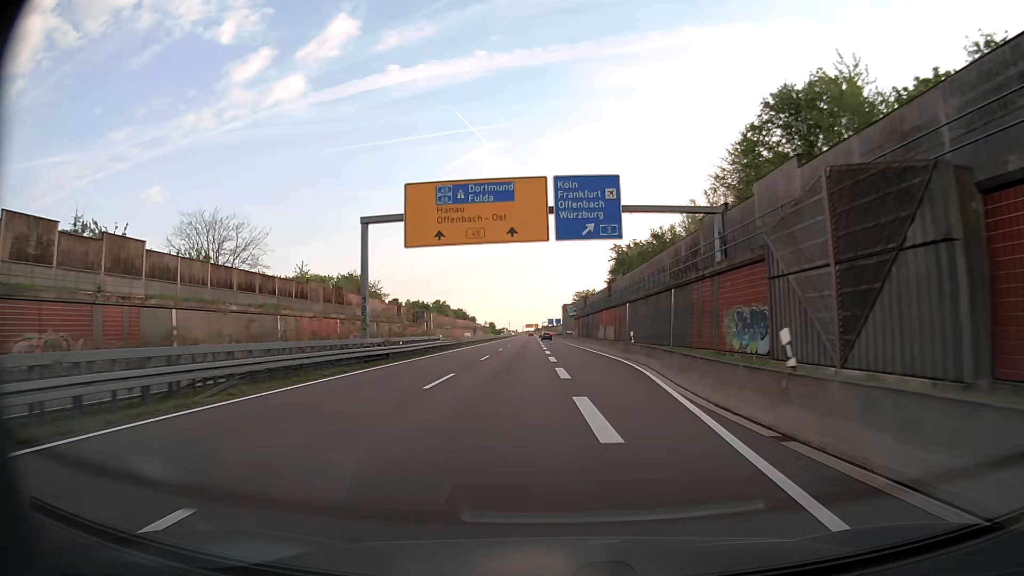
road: trunk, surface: asphalt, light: Day
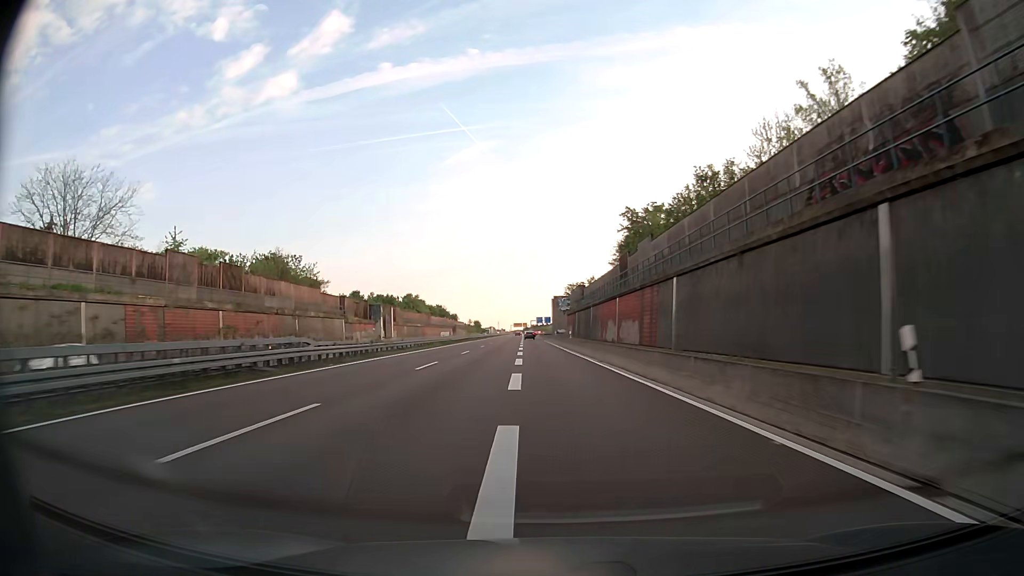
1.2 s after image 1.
(+0.2, +28.5) m; +1°
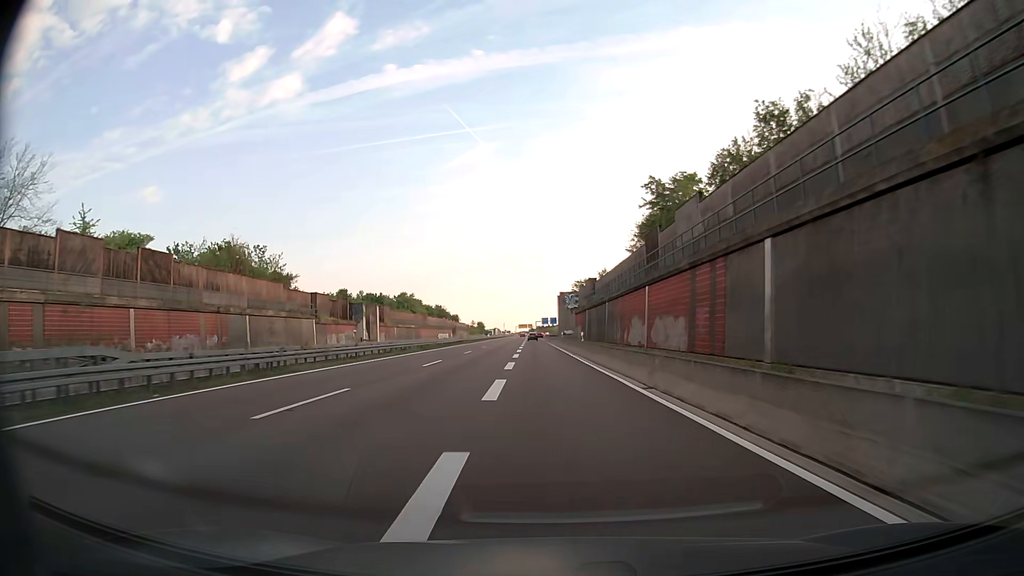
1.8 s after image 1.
(0.0, +14.1) m; 0°
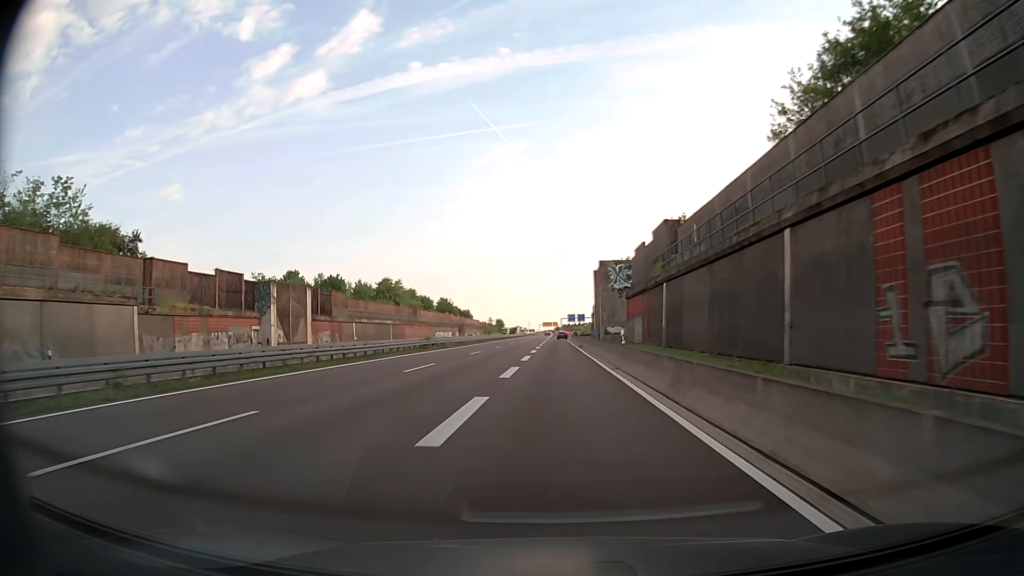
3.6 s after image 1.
(-1.0, +41.4) m; -2°
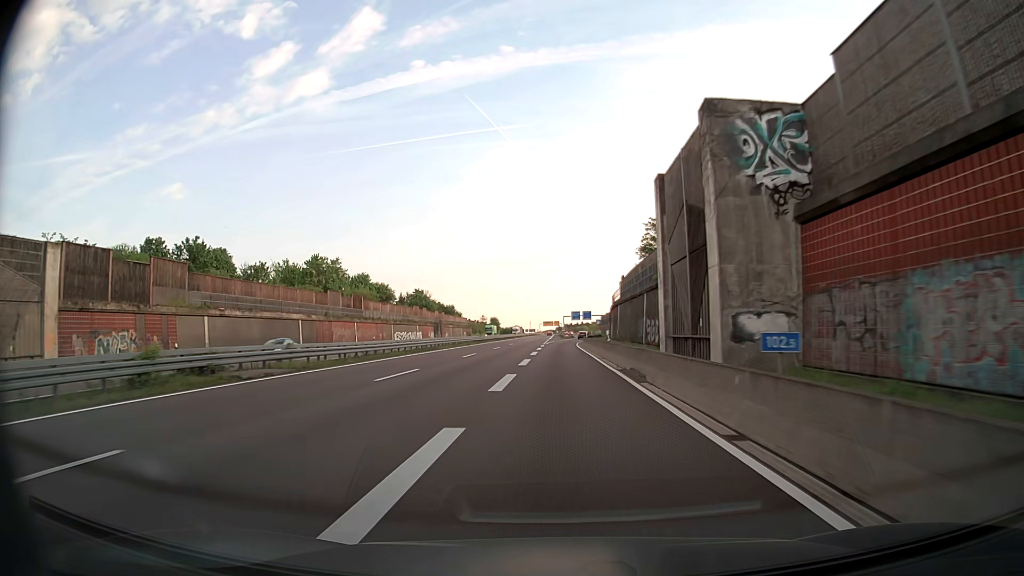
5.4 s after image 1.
(-0.2, +40.4) m; 0°
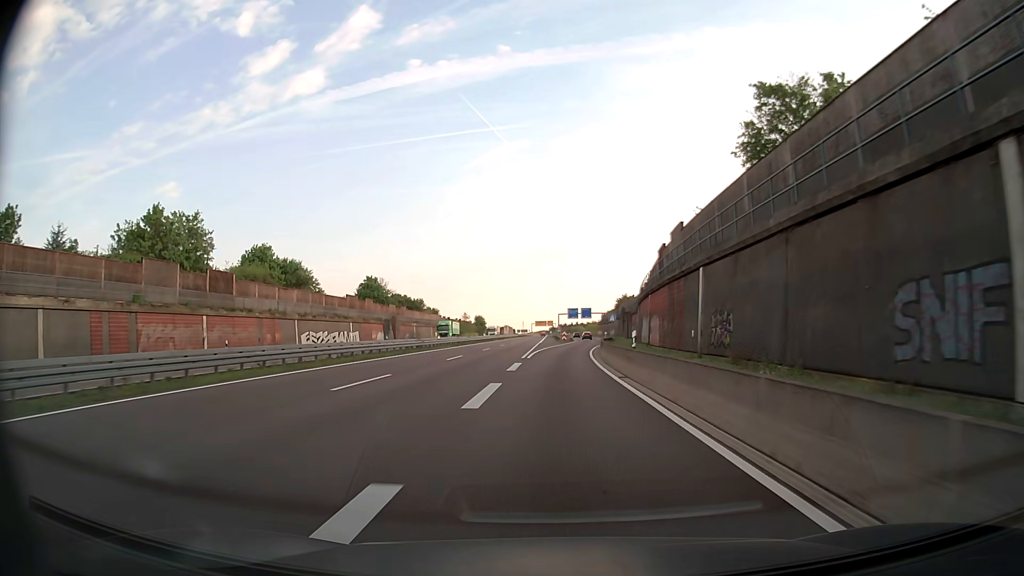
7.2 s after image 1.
(+0.1, +39.3) m; 0°
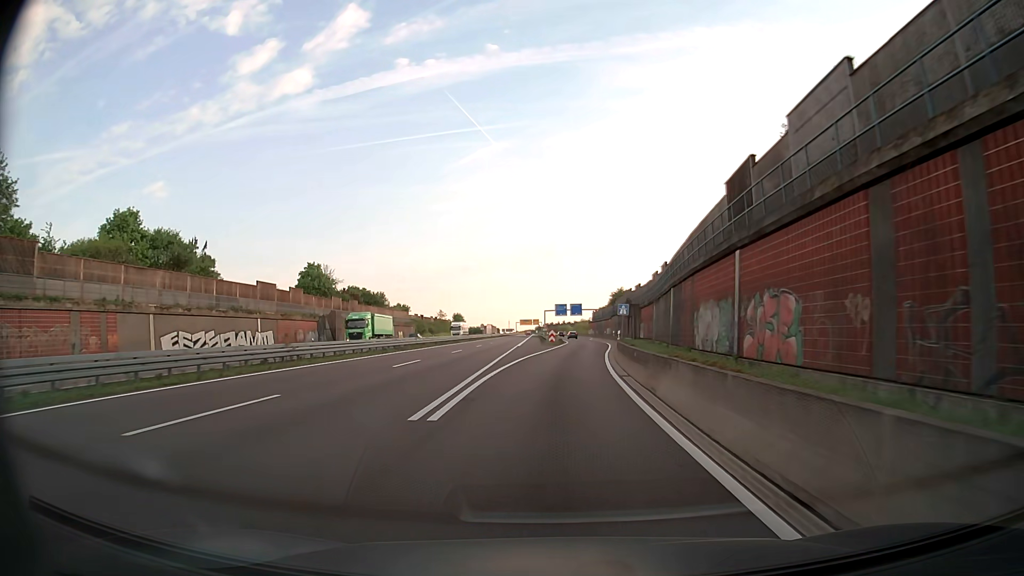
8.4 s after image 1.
(+0.2, +25.6) m; +1°
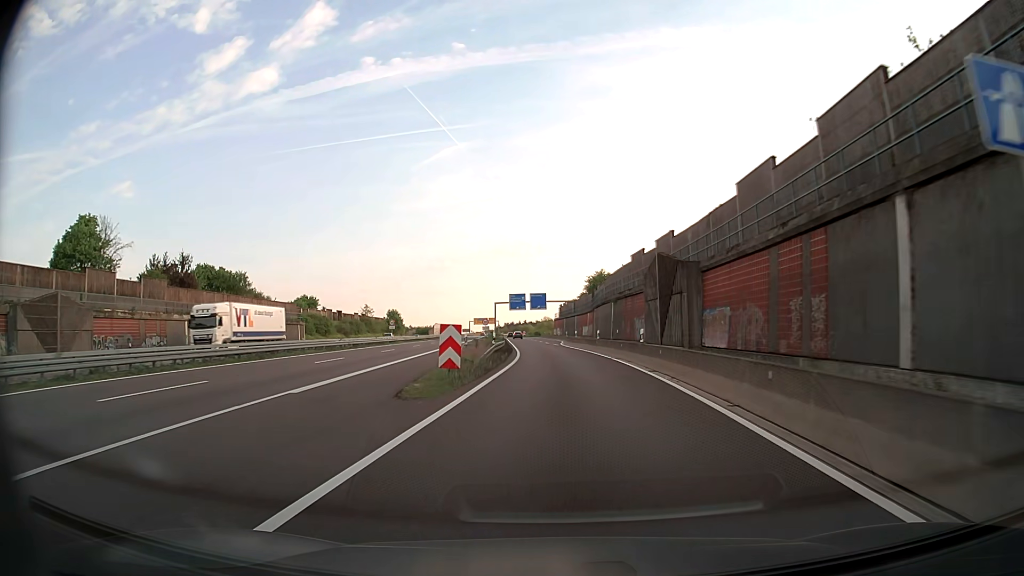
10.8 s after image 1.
(+1.4, +49.9) m; +3°
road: motorway_link
